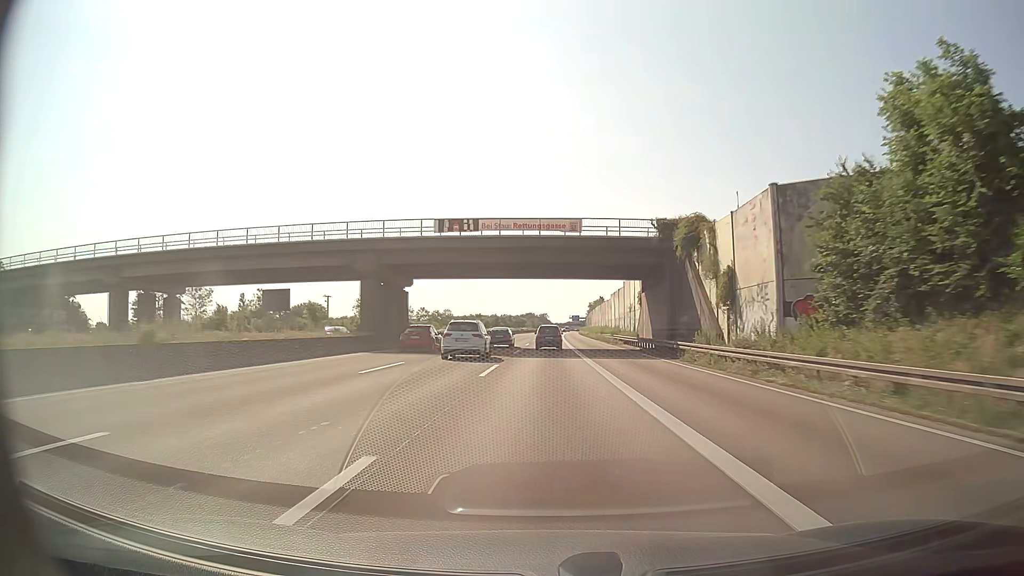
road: motorway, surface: asphalt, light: Day
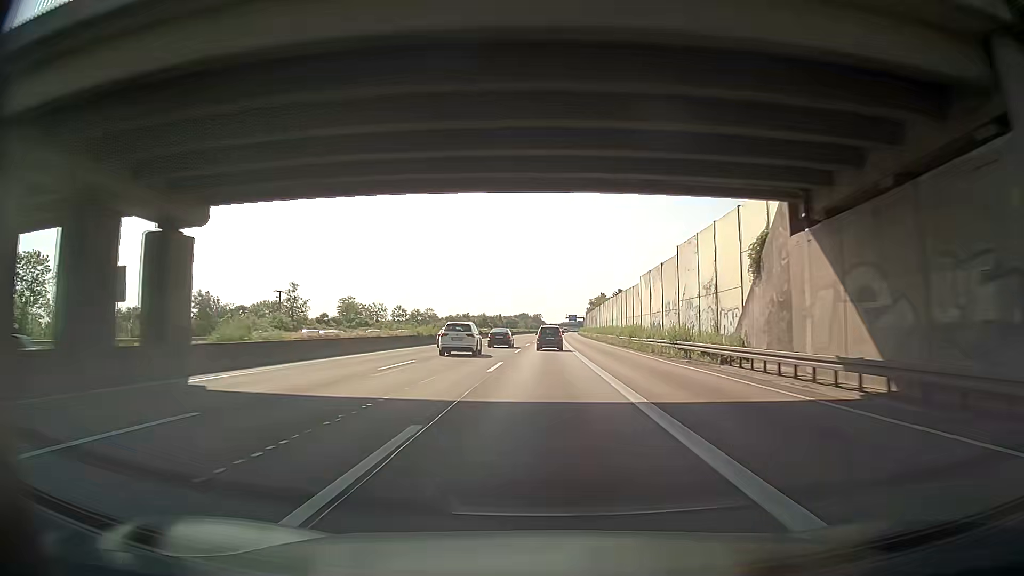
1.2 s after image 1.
(+0.1, +33.6) m; 0°
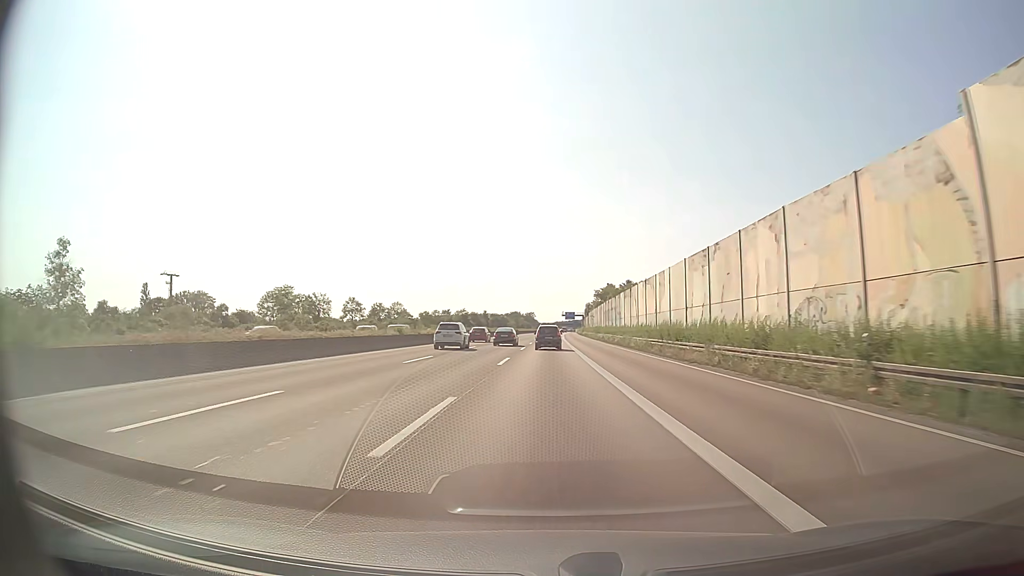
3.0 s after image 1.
(+0.5, +50.4) m; +1°
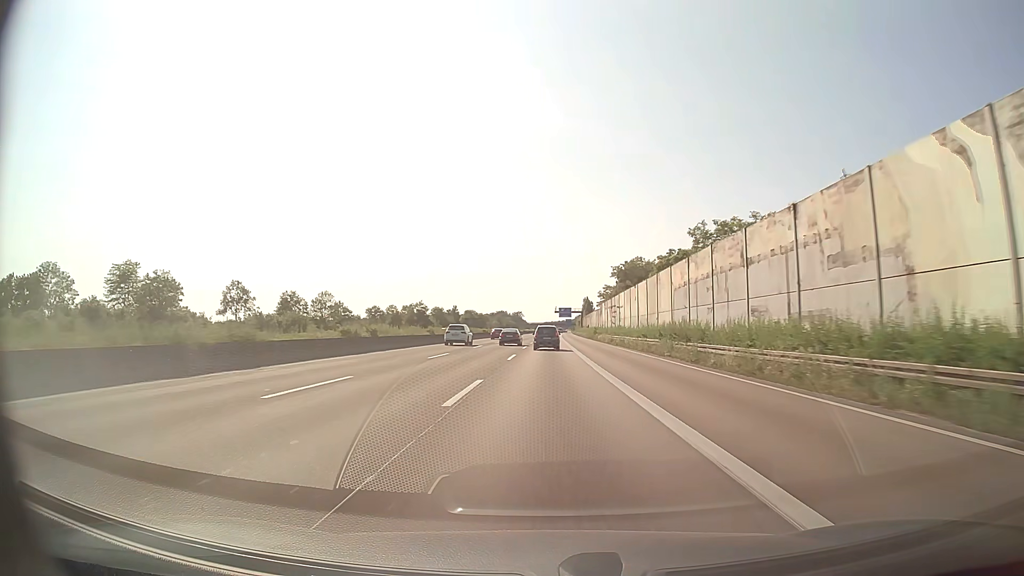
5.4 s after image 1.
(+0.7, +67.1) m; +1°
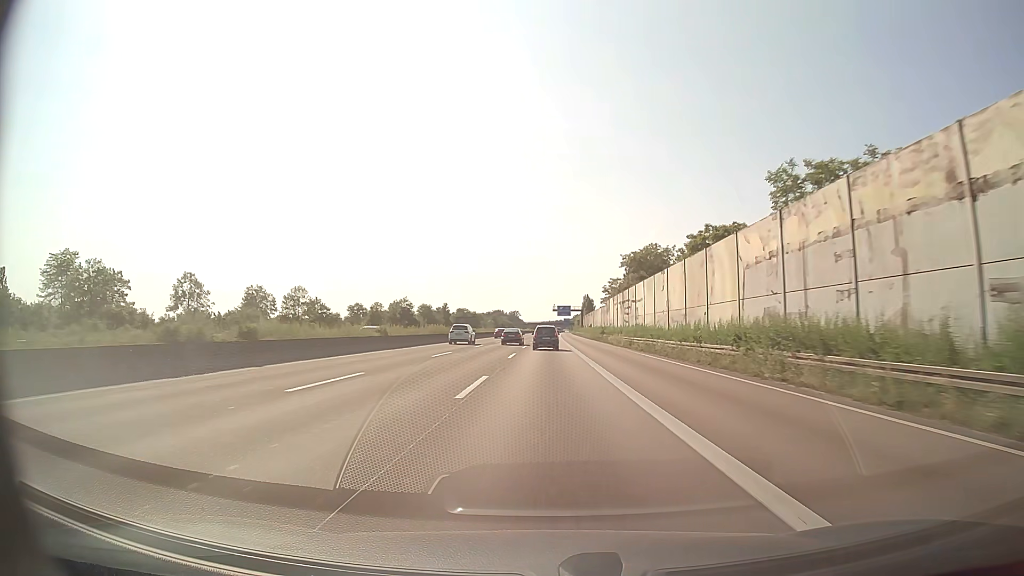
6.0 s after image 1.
(0.0, +16.8) m; 0°
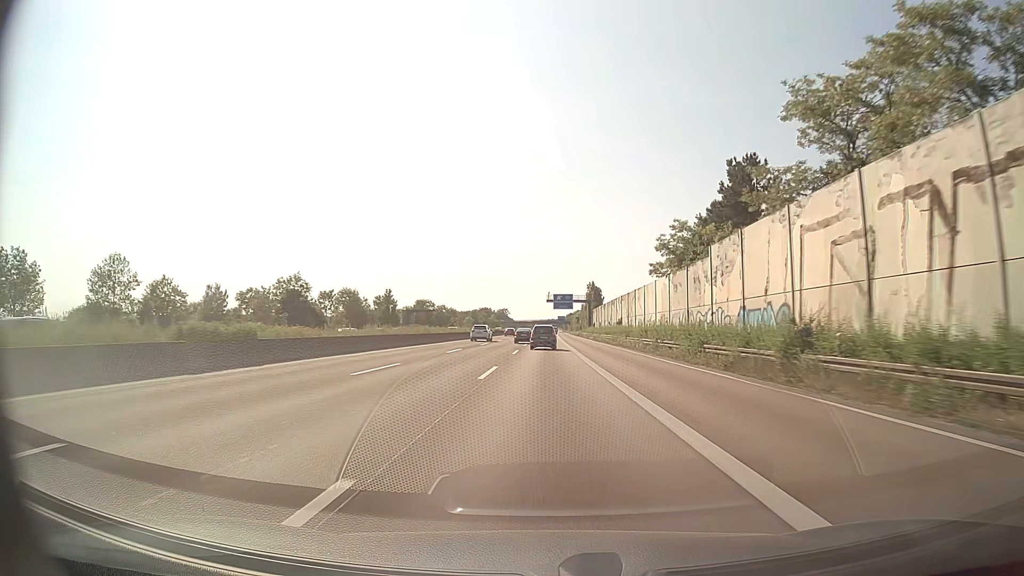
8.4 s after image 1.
(+0.4, +67.2) m; +1°
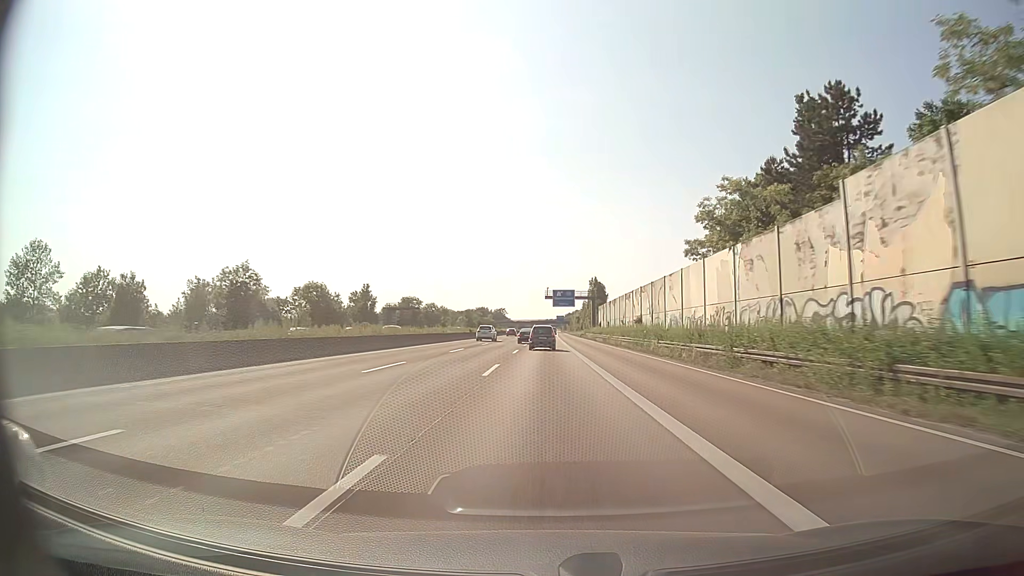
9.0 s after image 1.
(0.0, +16.8) m; 0°
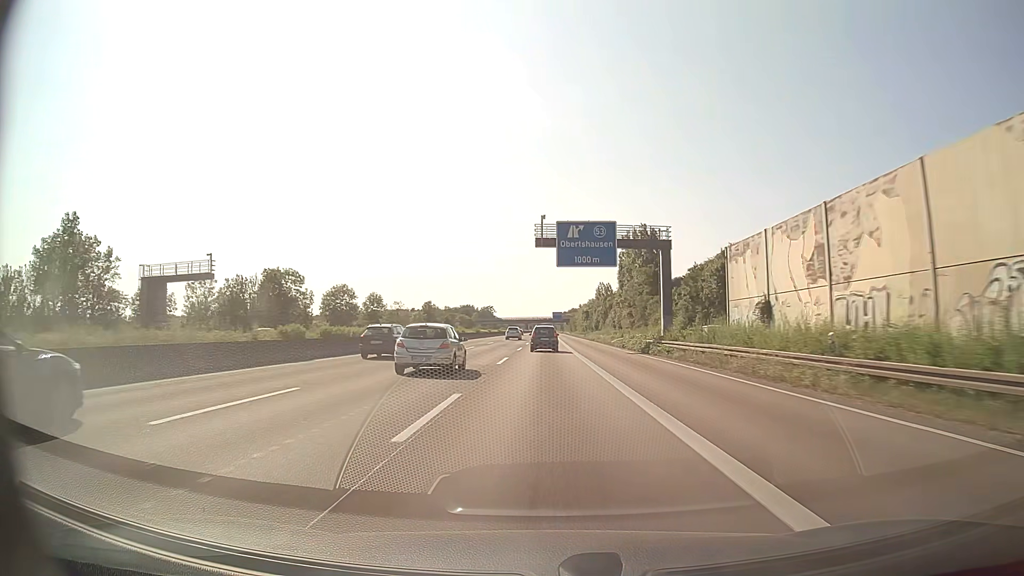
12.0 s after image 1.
(+0.5, +83.3) m; +1°
(0, +10) (0, +20) (0, +30) (0, +40) (0, +50) (0, +60) (0, +70) (0, +80) (0, +90) (+1, +100) m
